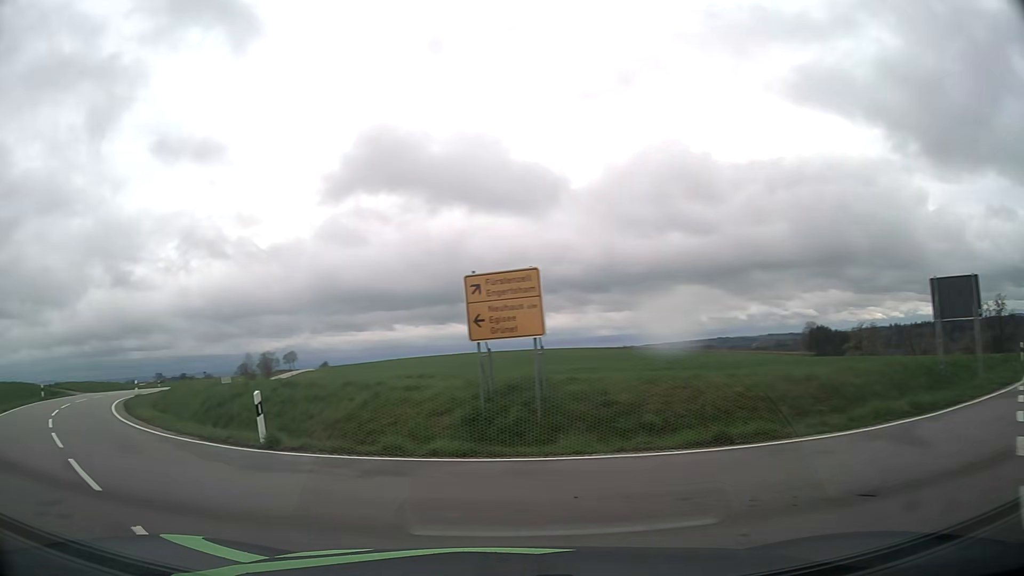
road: tertiary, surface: asphalt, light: Day
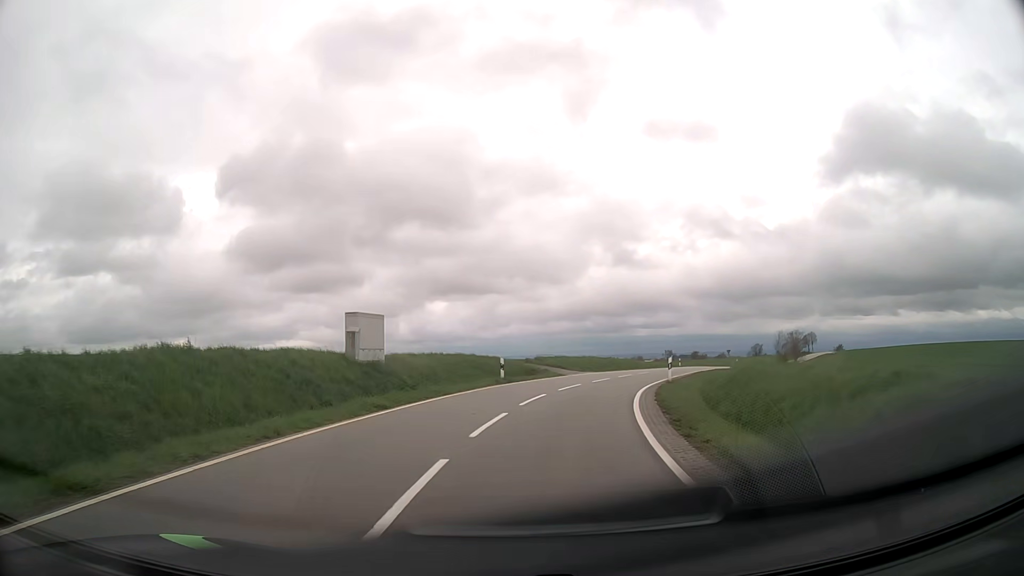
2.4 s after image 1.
(-8.4, +13.6) m; -44°
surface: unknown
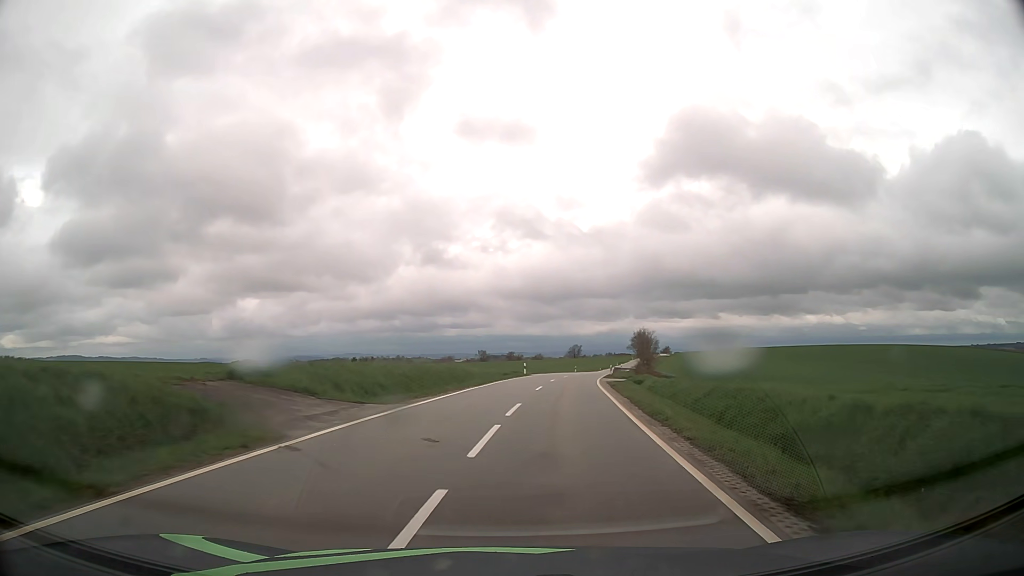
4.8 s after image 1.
(+3.2, +25.7) m; +16°
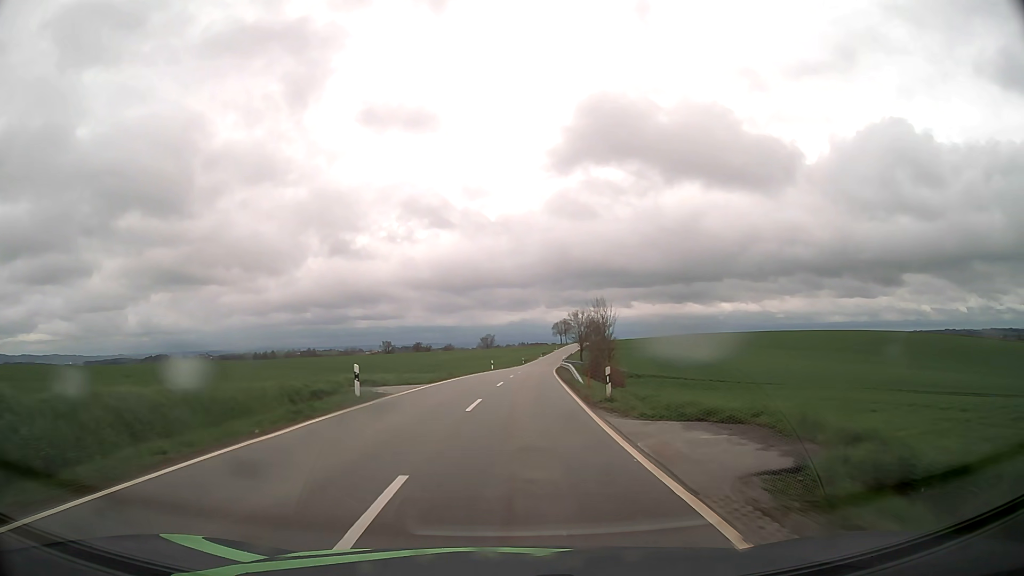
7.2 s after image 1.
(+3.1, +36.4) m; +7°
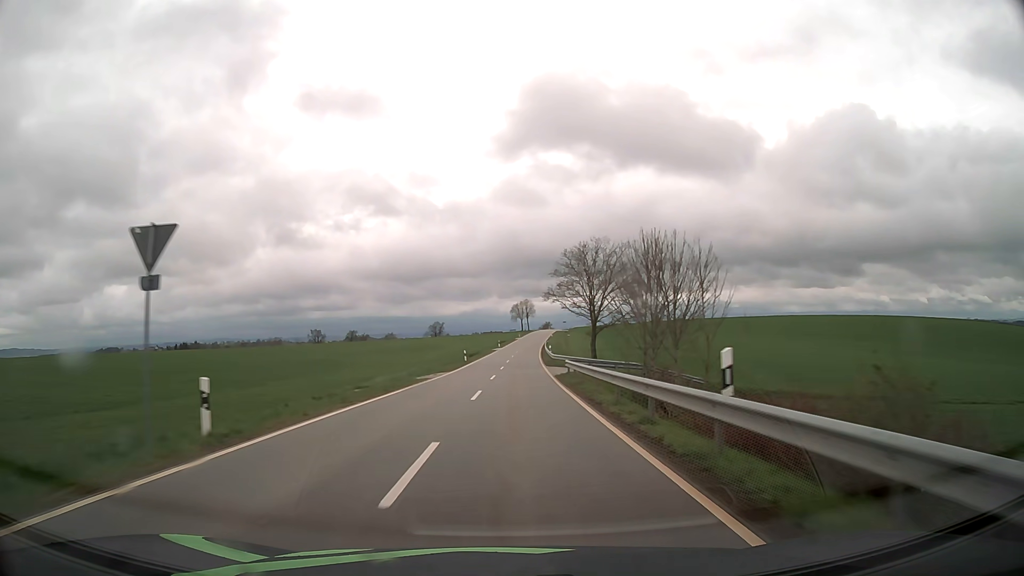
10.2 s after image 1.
(+2.3, +59.0) m; +4°
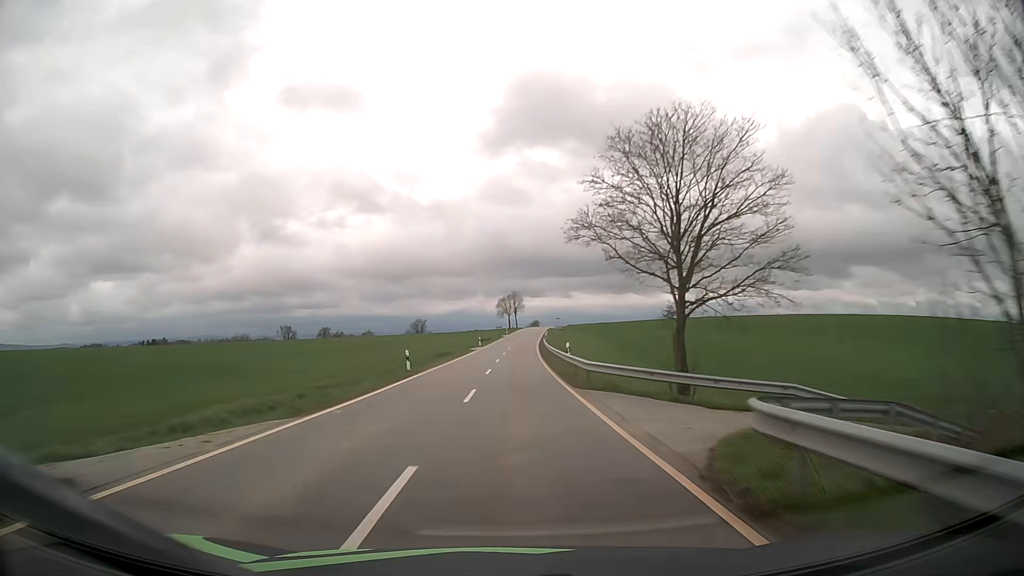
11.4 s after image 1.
(+0.3, +26.7) m; +1°
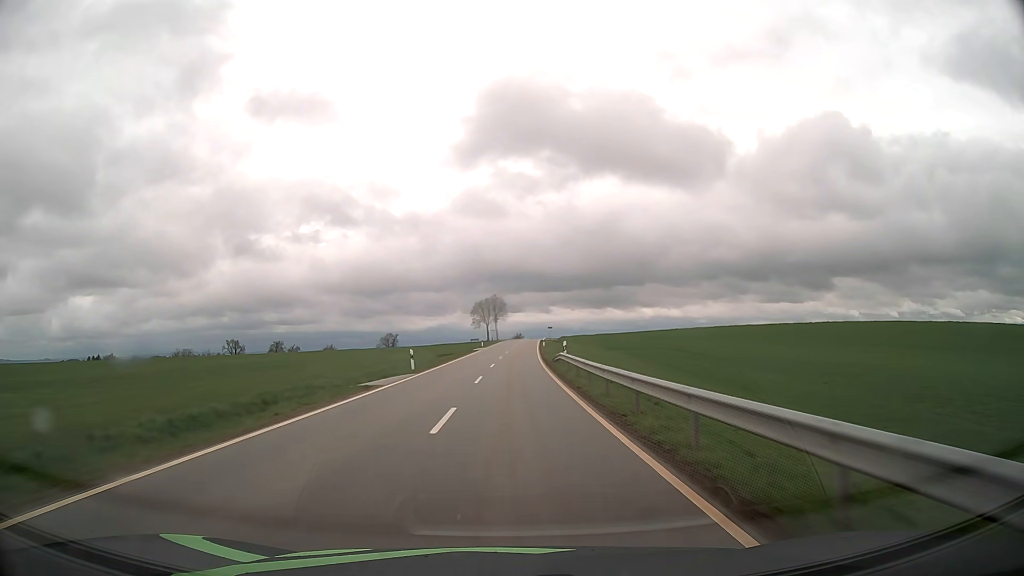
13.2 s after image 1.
(+0.6, +42.3) m; +2°
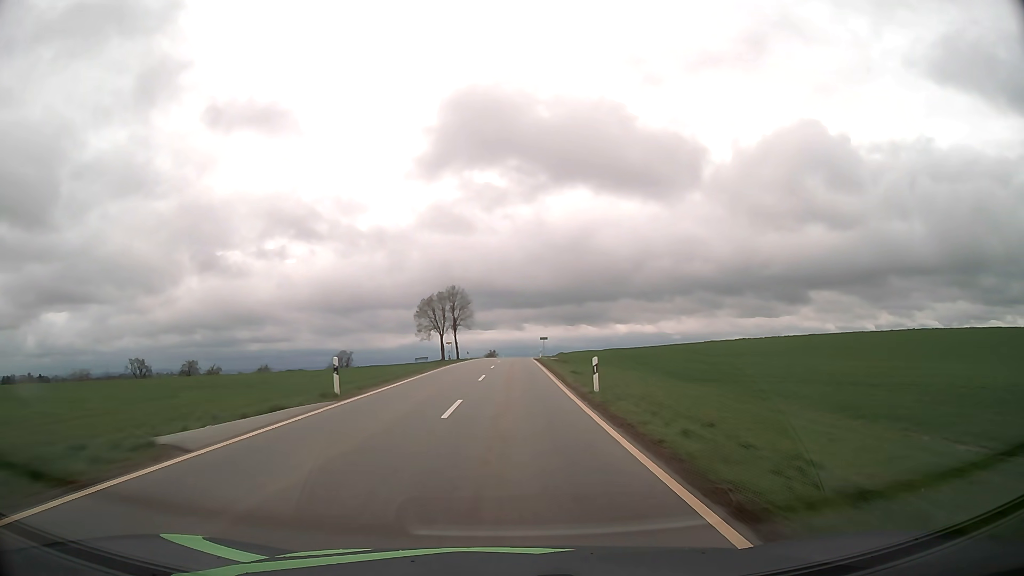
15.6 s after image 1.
(+1.2, +58.9) m; +2°
(0, +10) (0, +20) (0, +30) (0, +40) (+1, +50) (+1, +60) (+1, +70) (+1, +80) (+2, +90) (+3, +100) m
